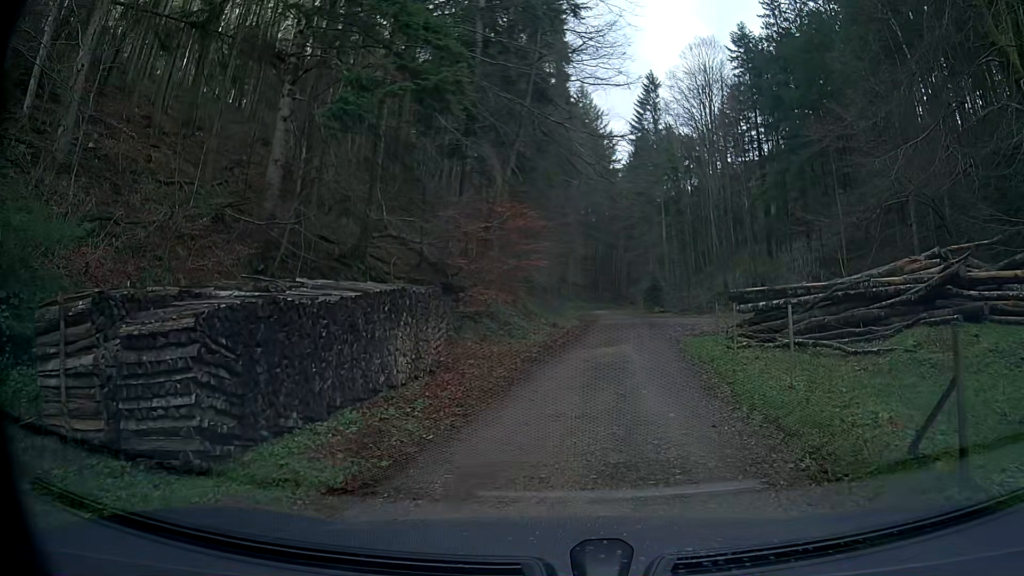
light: Day
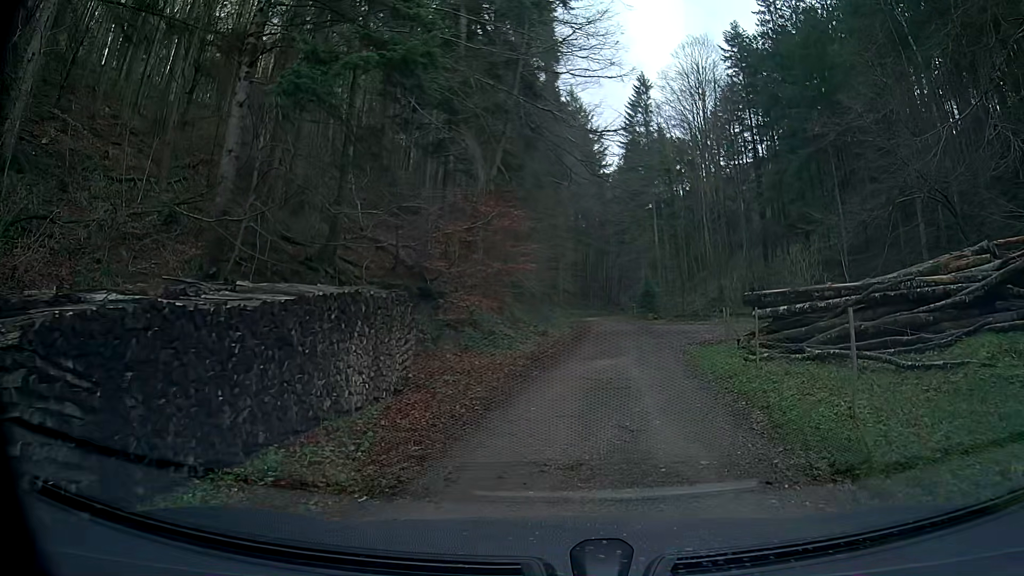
(0.0, +2.3) m; +1°
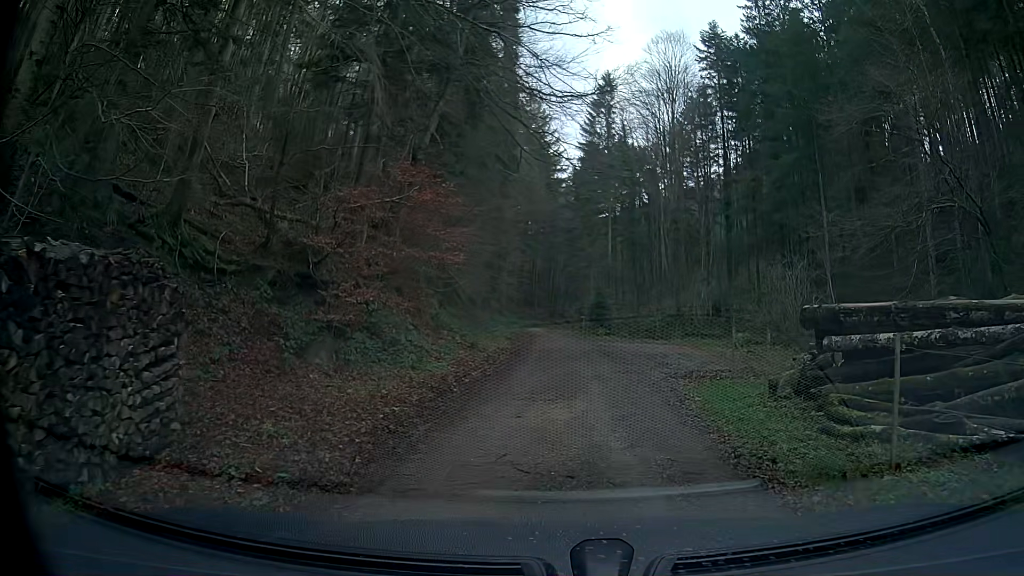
(+0.3, +6.9) m; +5°
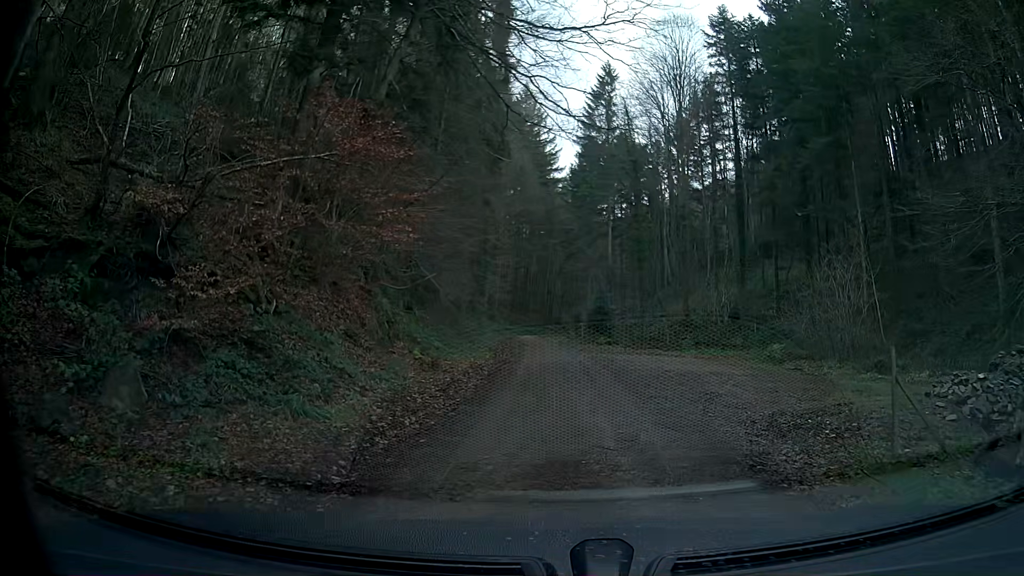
(0.0, +6.9) m; 0°
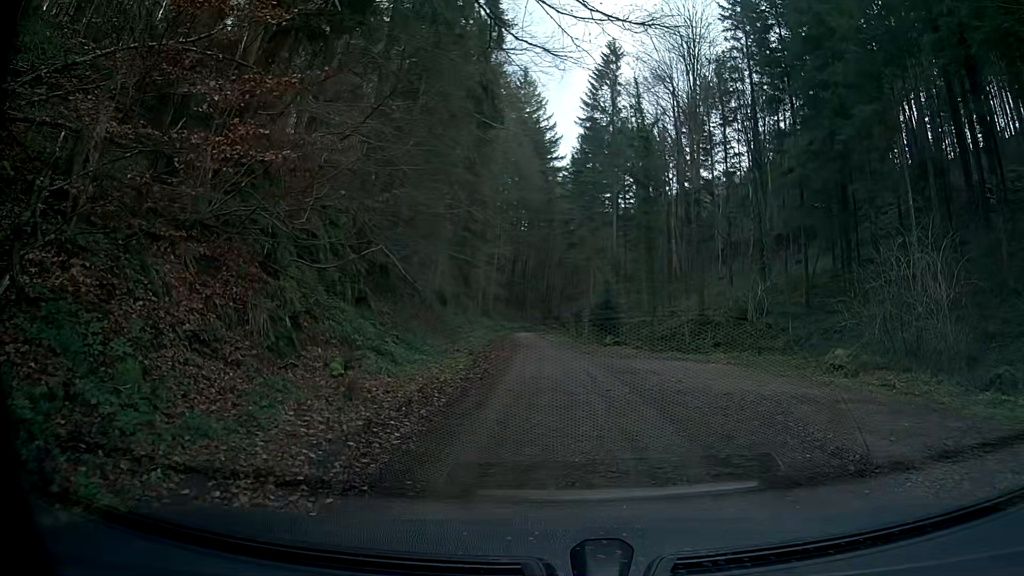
(-0.1, +7.1) m; -1°
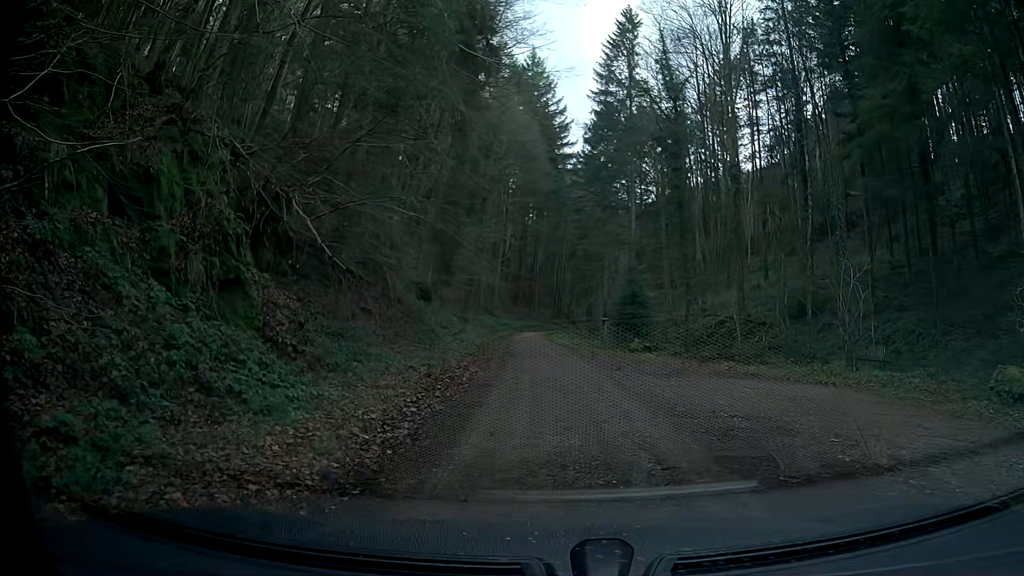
(0.0, +9.6) m; -1°
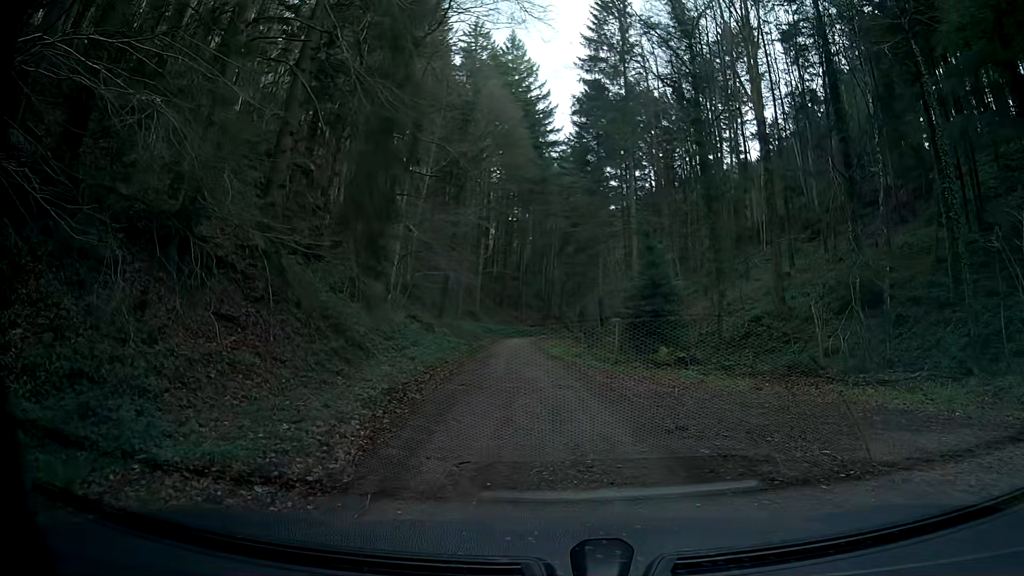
(+0.2, +10.4) m; +1°
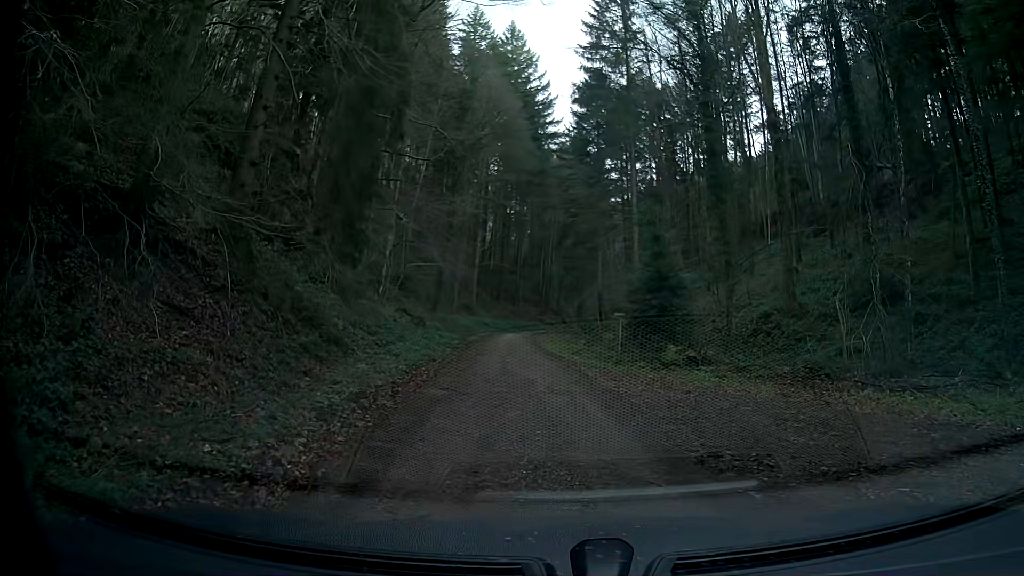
(0.0, +2.0) m; 0°
